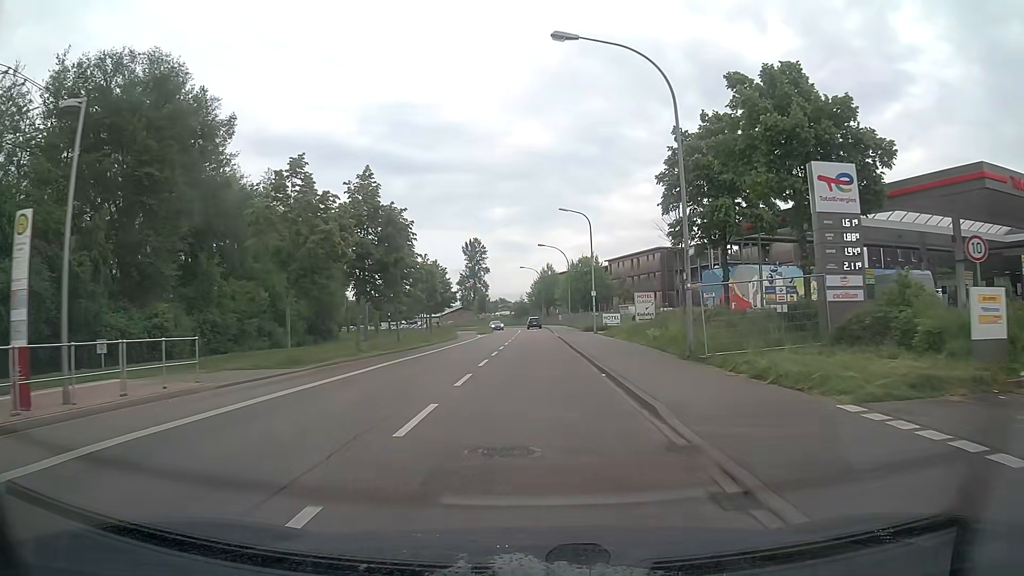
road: tertiary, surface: asphalt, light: Day
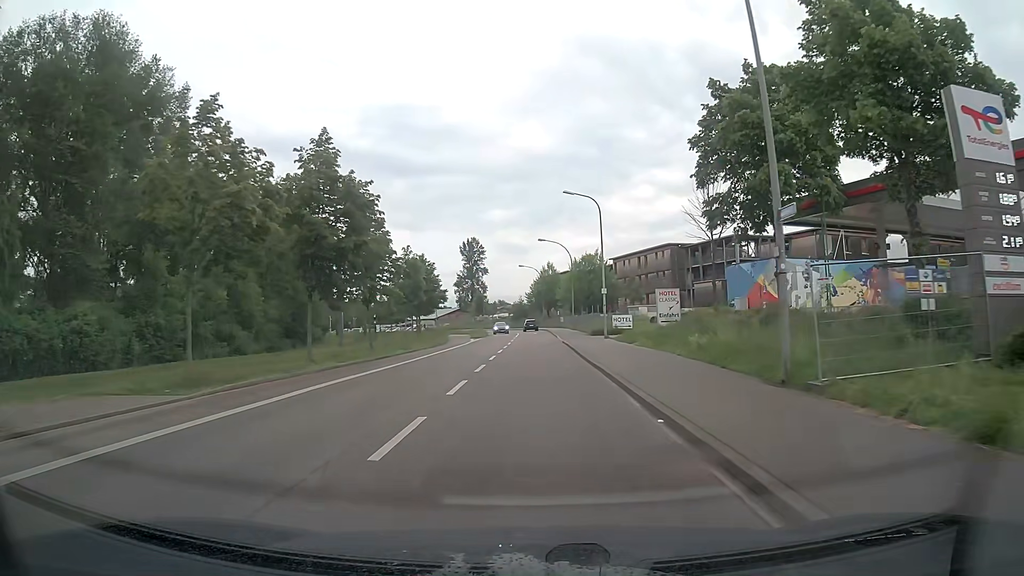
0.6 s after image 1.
(0.0, +7.3) m; 0°
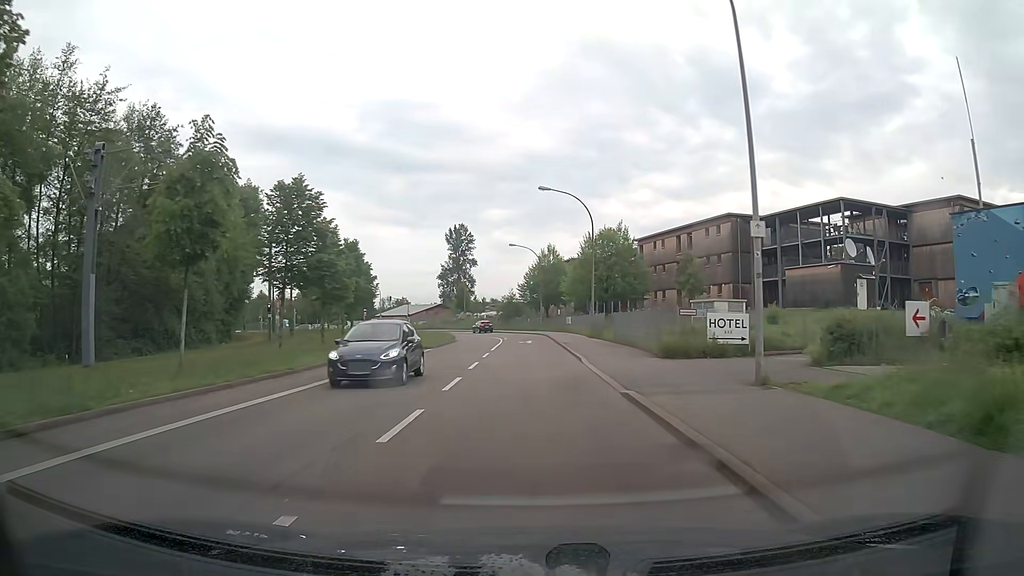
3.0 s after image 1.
(+0.3, +29.0) m; +1°
